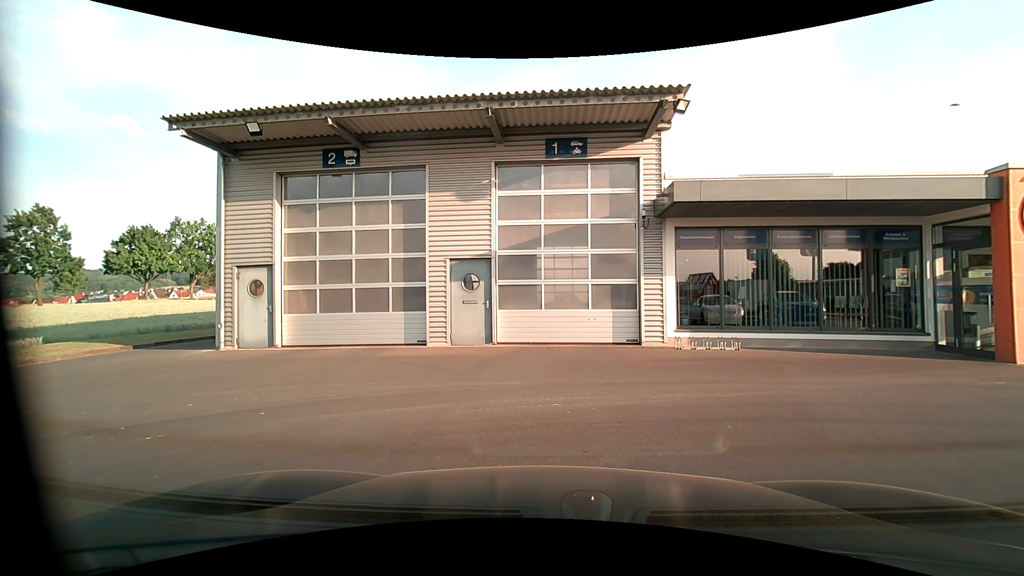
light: Day
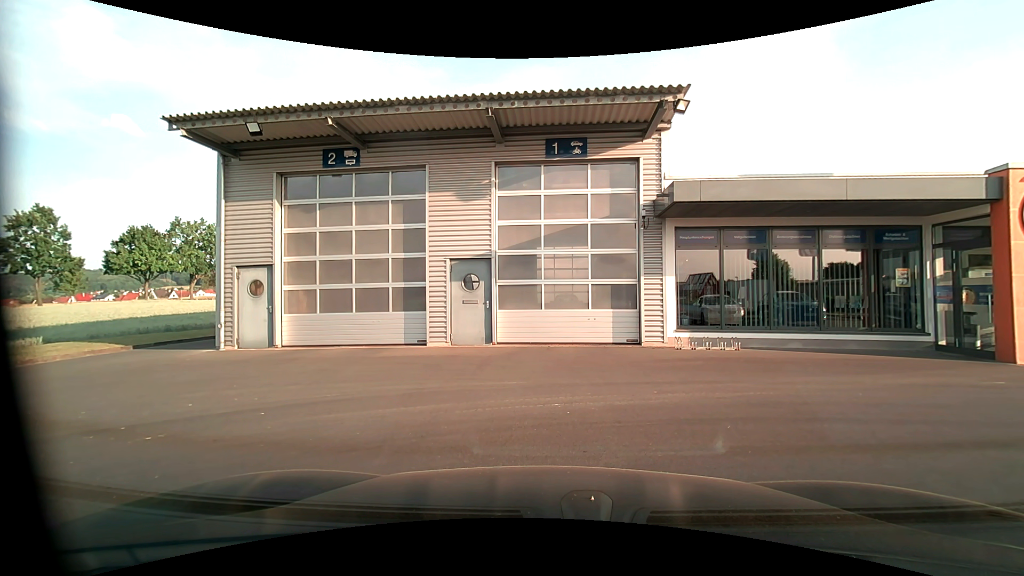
(0.0, 0.0) m; 0°
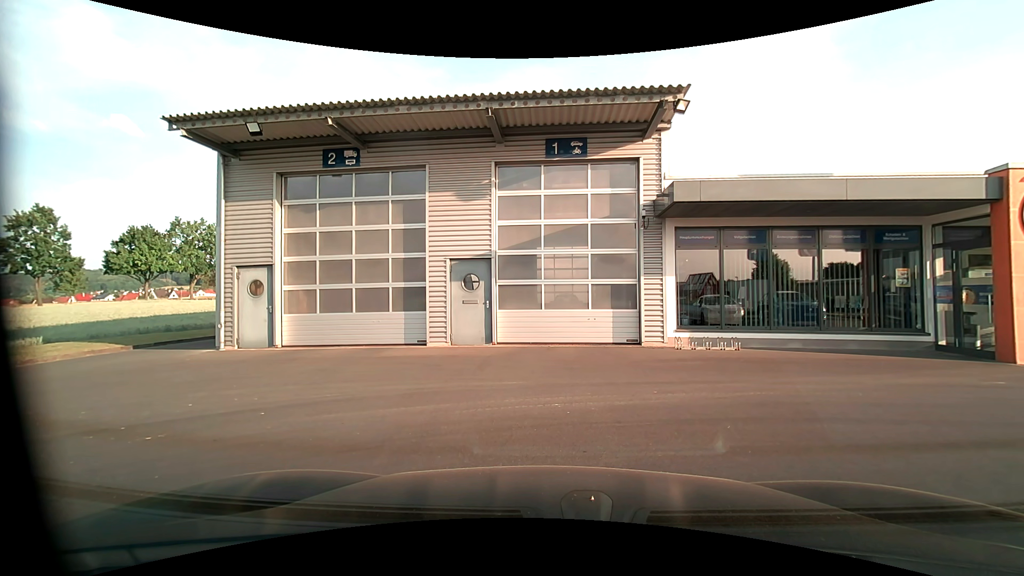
(0.0, 0.0) m; 0°
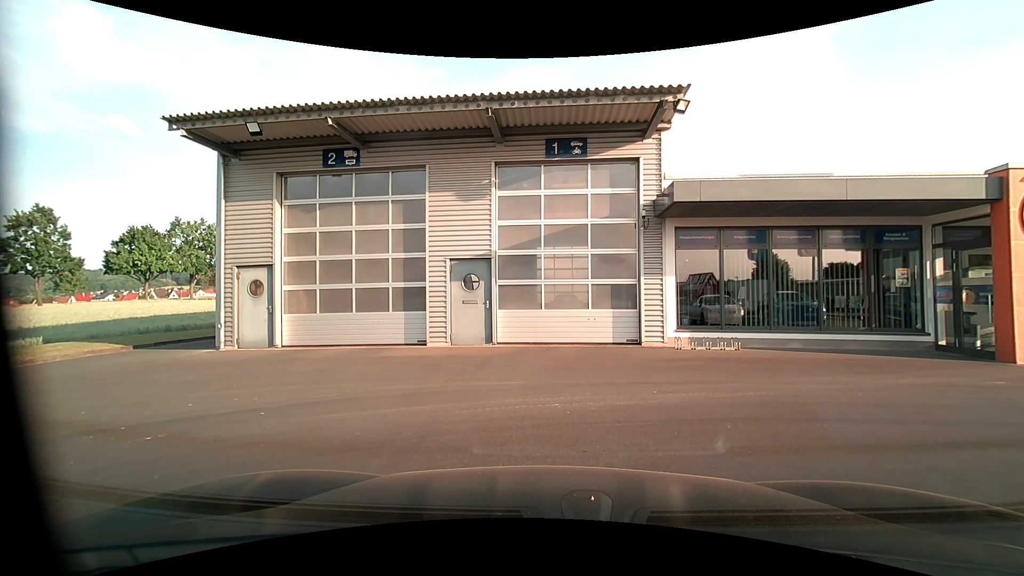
(0.0, 0.0) m; 0°
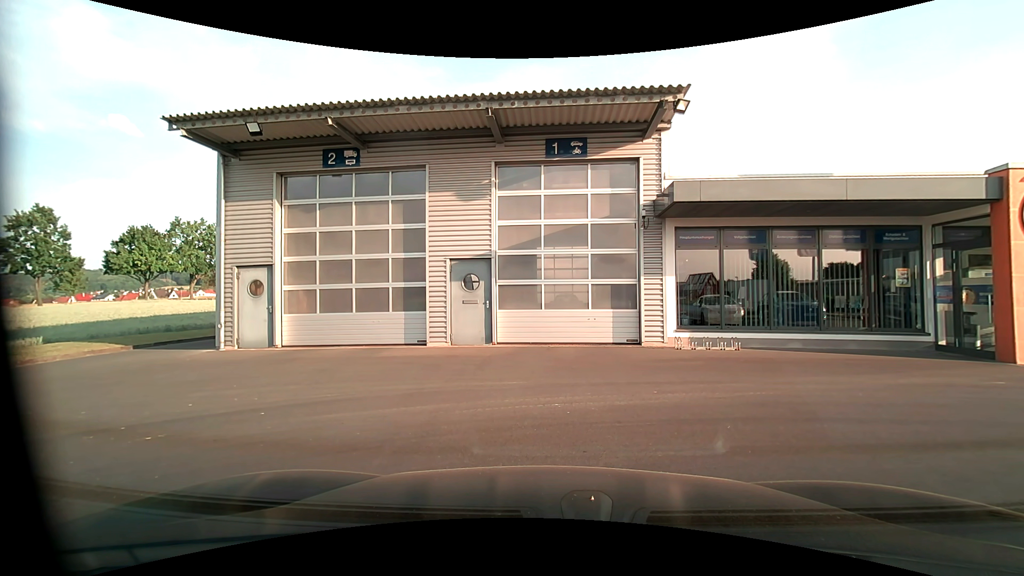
(0.0, 0.0) m; 0°
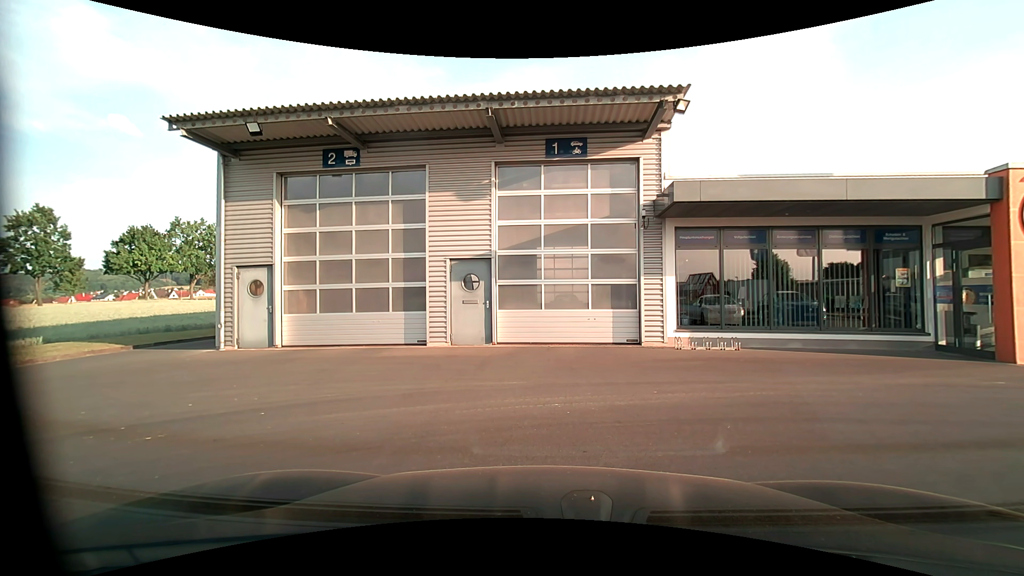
(0.0, 0.0) m; 0°
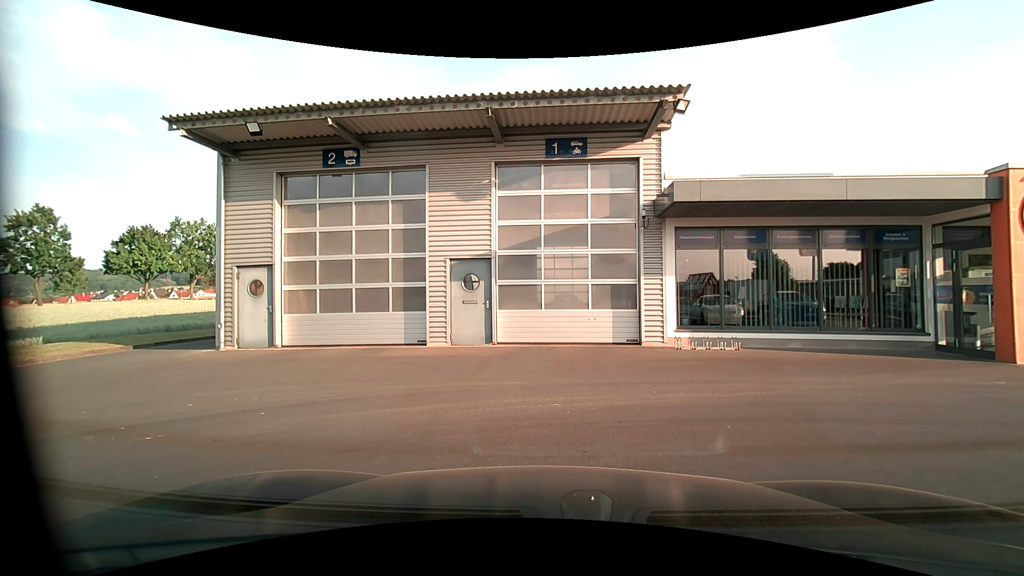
(0.0, 0.0) m; 0°
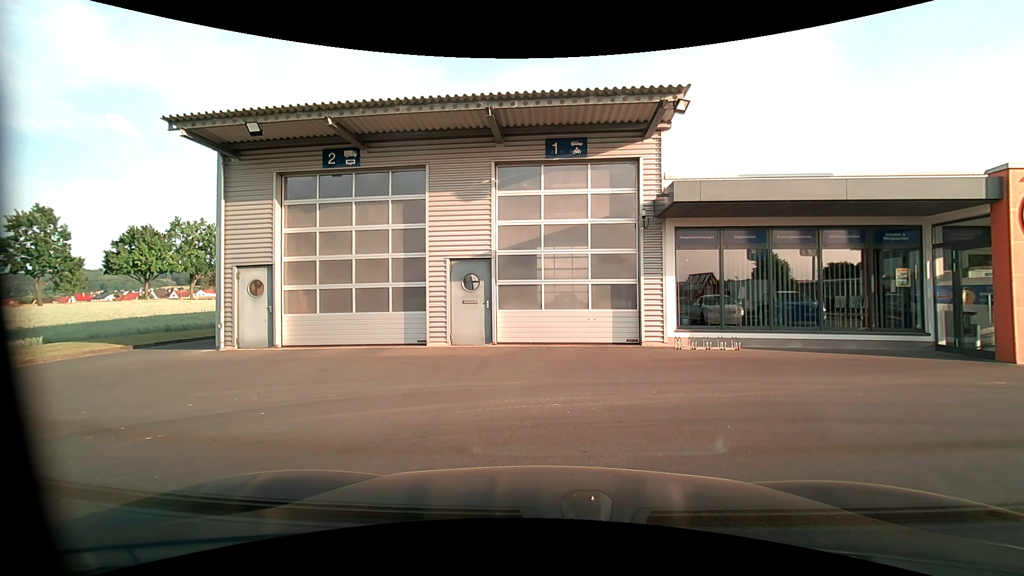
(0.0, 0.0) m; 0°
